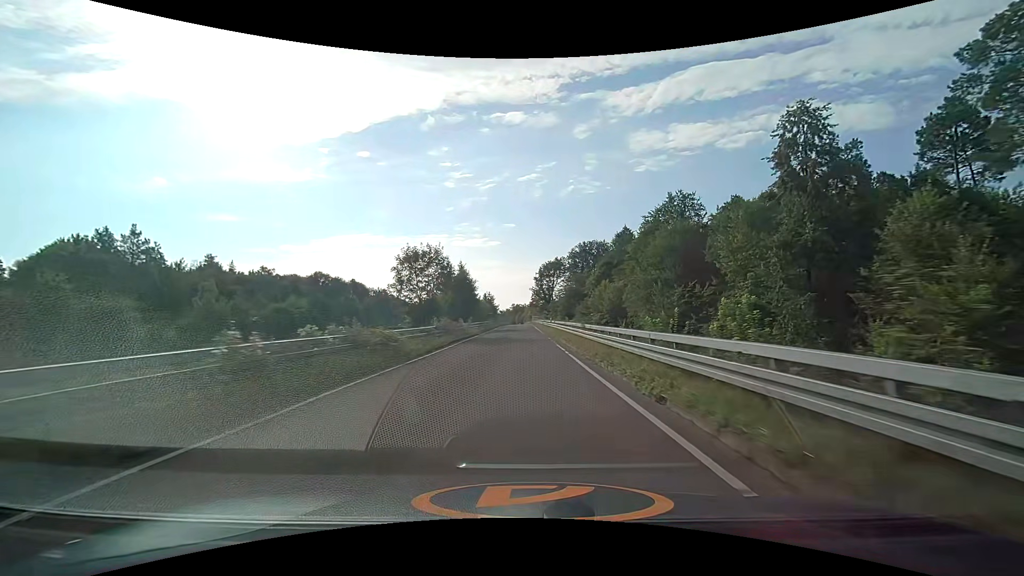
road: trunk_link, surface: asphalt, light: Day
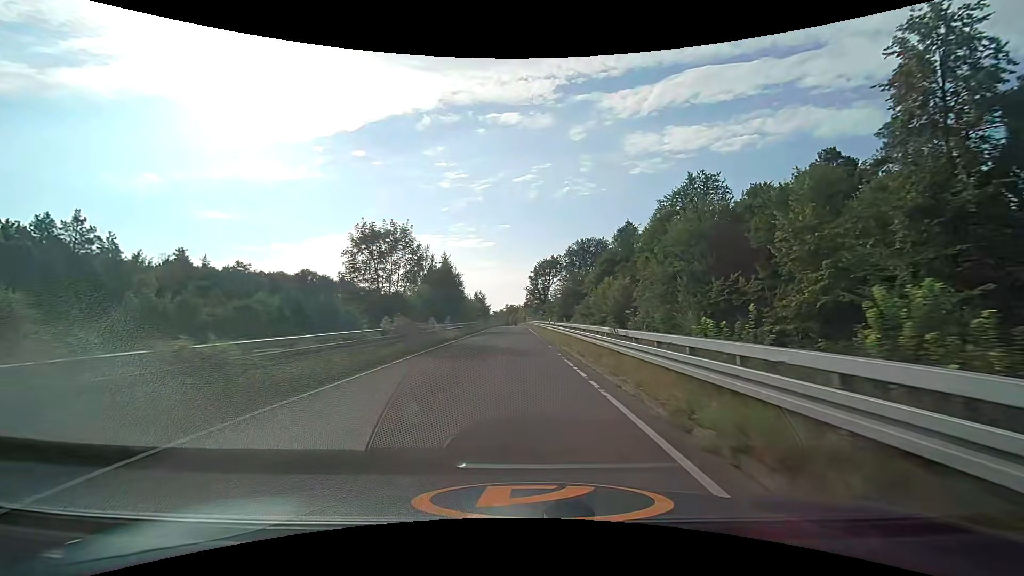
(+0.1, +9.7) m; +1°
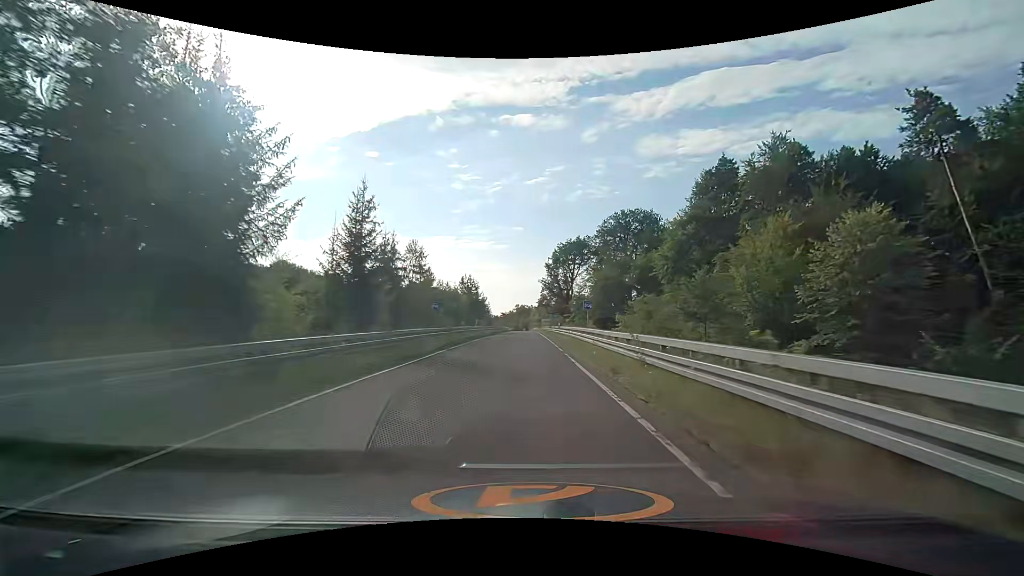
(-0.9, +47.6) m; -1°
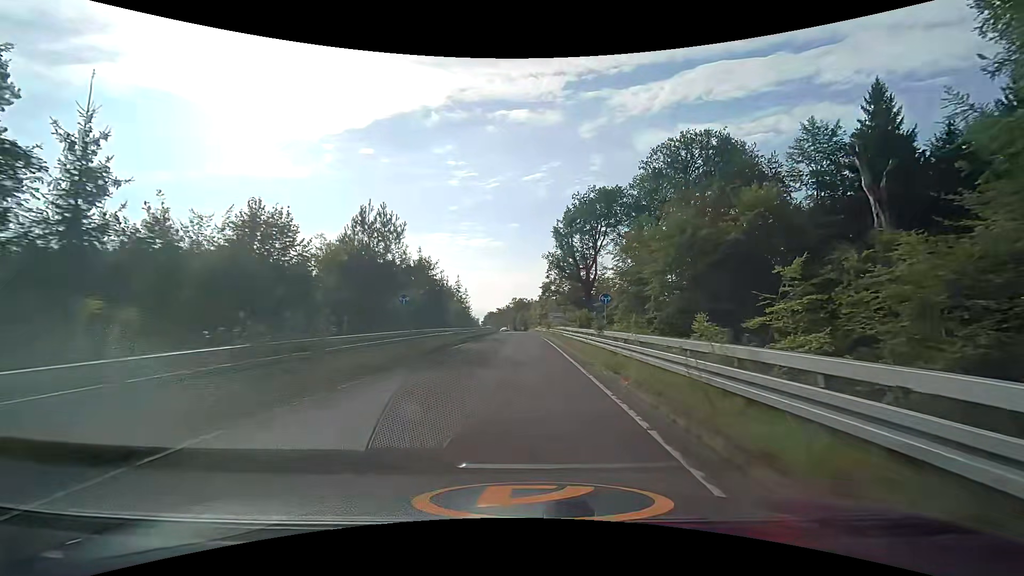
(+0.2, +45.9) m; 0°
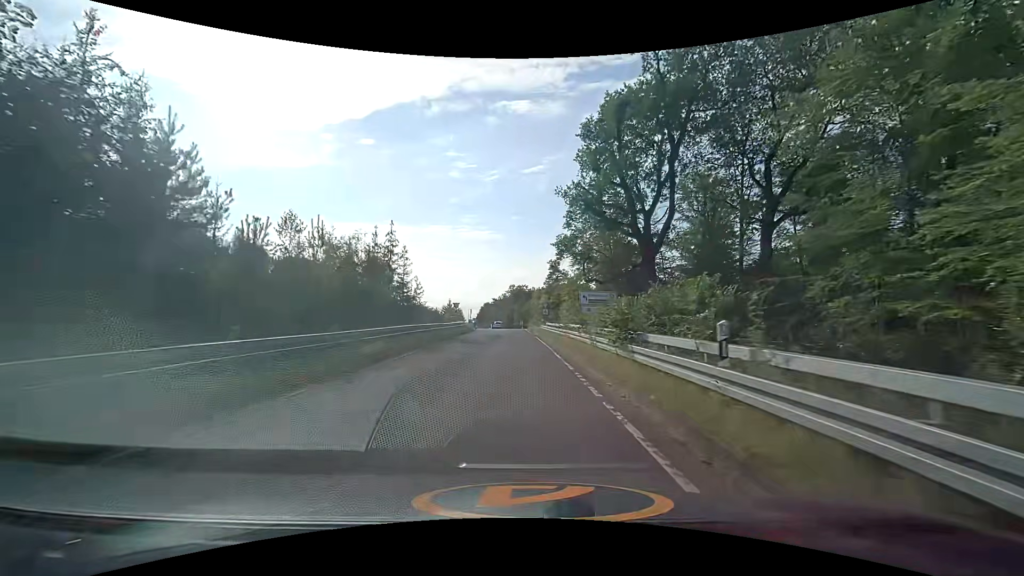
(+0.2, +41.5) m; 0°
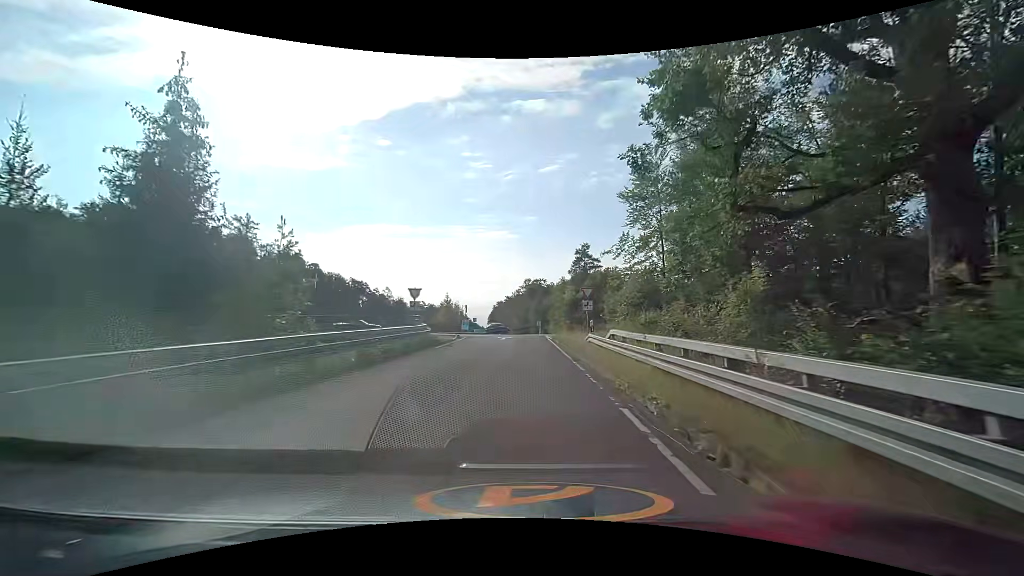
(-0.4, +28.0) m; -1°
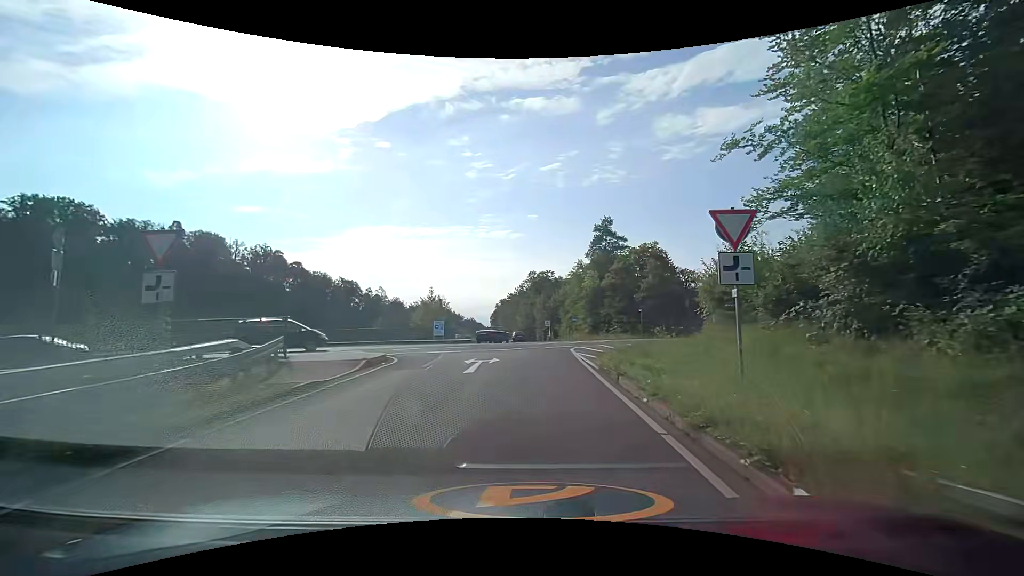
(-0.1, +20.8) m; 0°
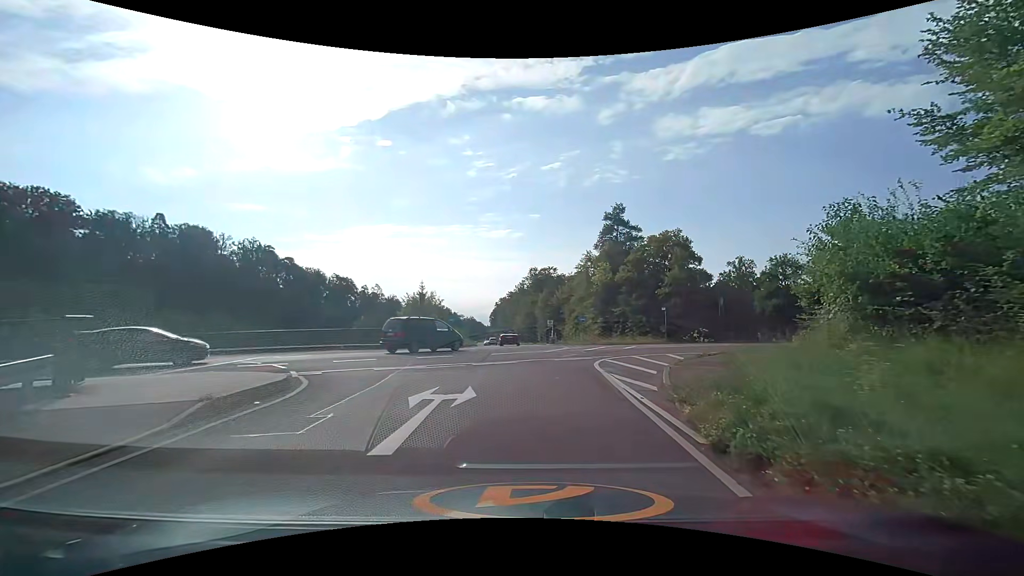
(-0.1, +7.6) m; -1°
